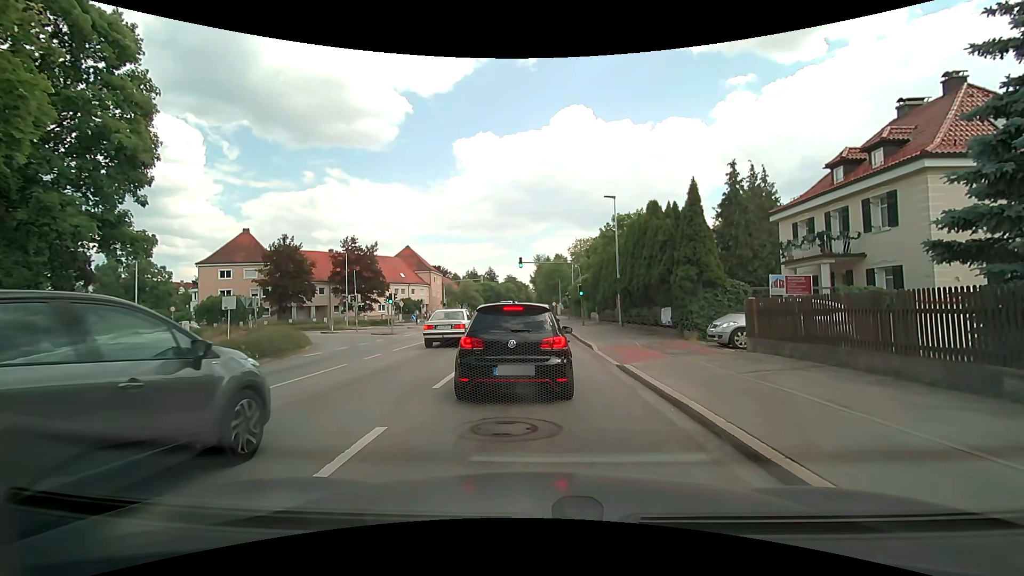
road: secondary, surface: asphalt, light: Day
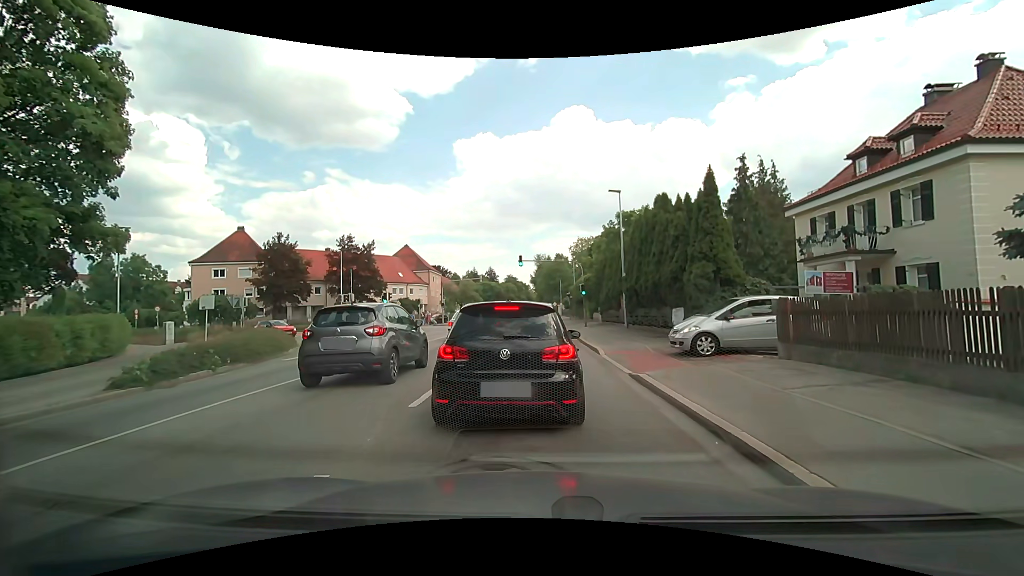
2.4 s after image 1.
(0.0, +1.7) m; 0°
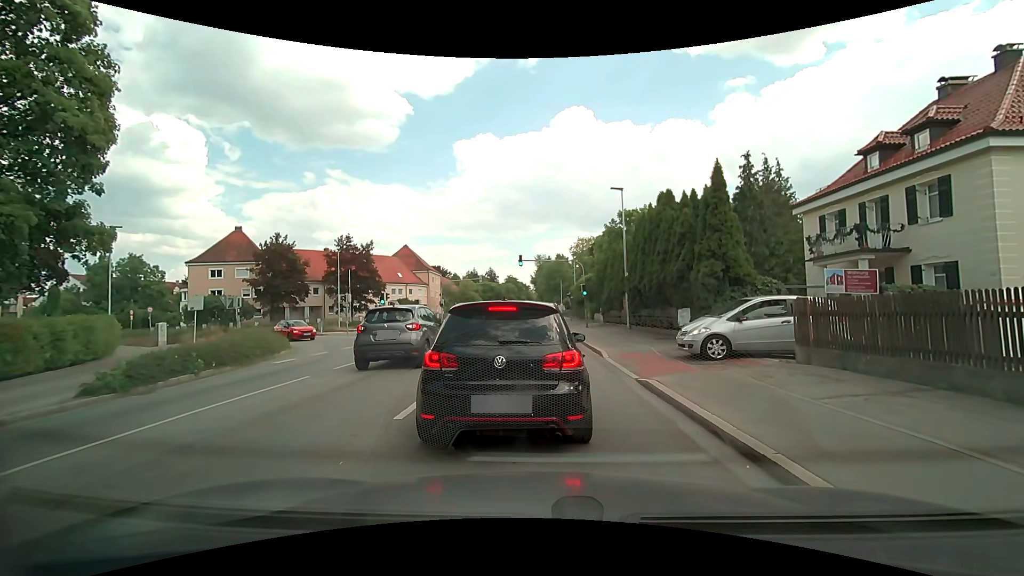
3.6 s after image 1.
(0.0, +0.7) m; 0°
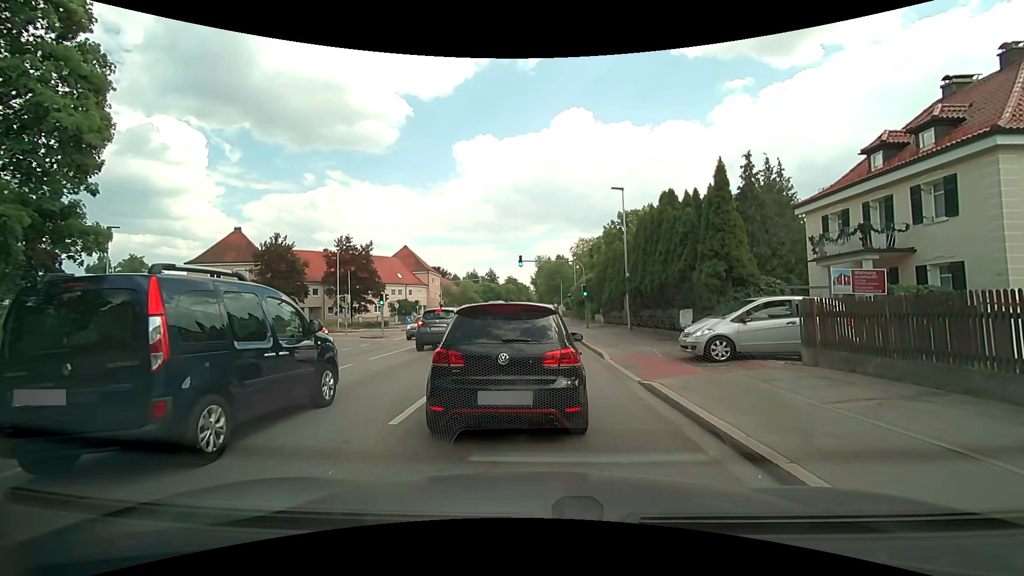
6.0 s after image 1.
(0.0, +0.3) m; 0°
